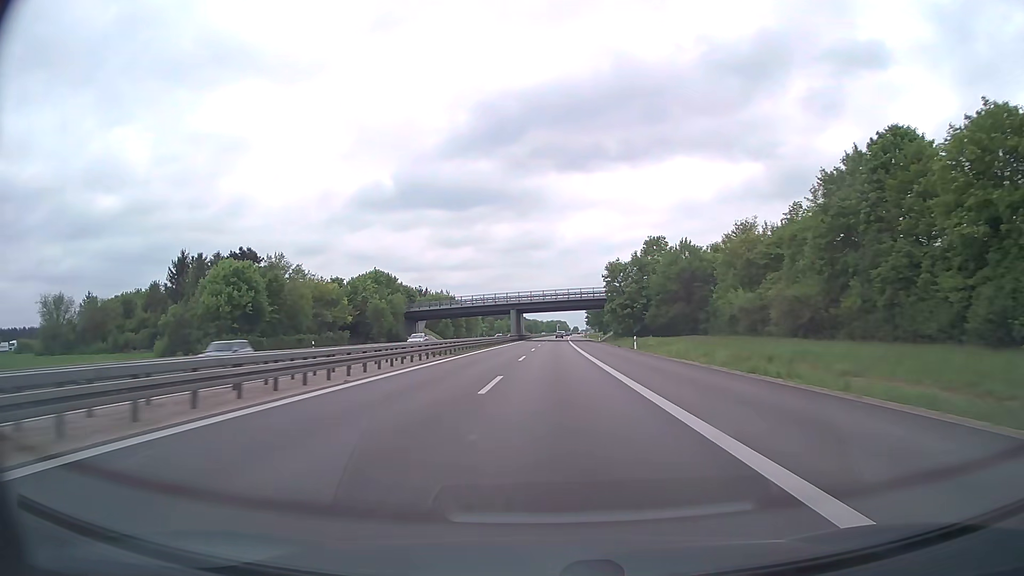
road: trunk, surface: asphalt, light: Day
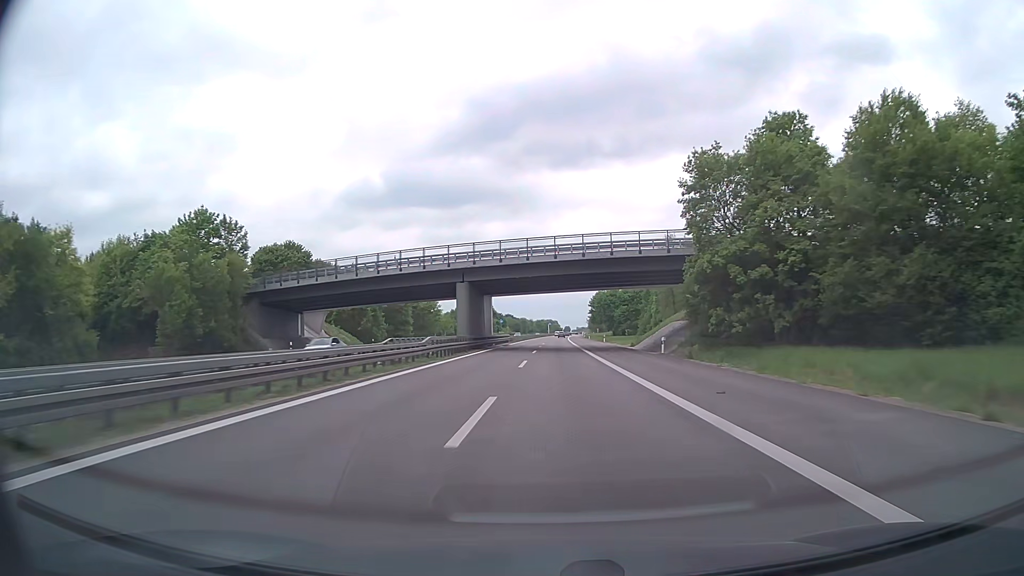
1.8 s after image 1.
(+0.5, +61.1) m; +1°
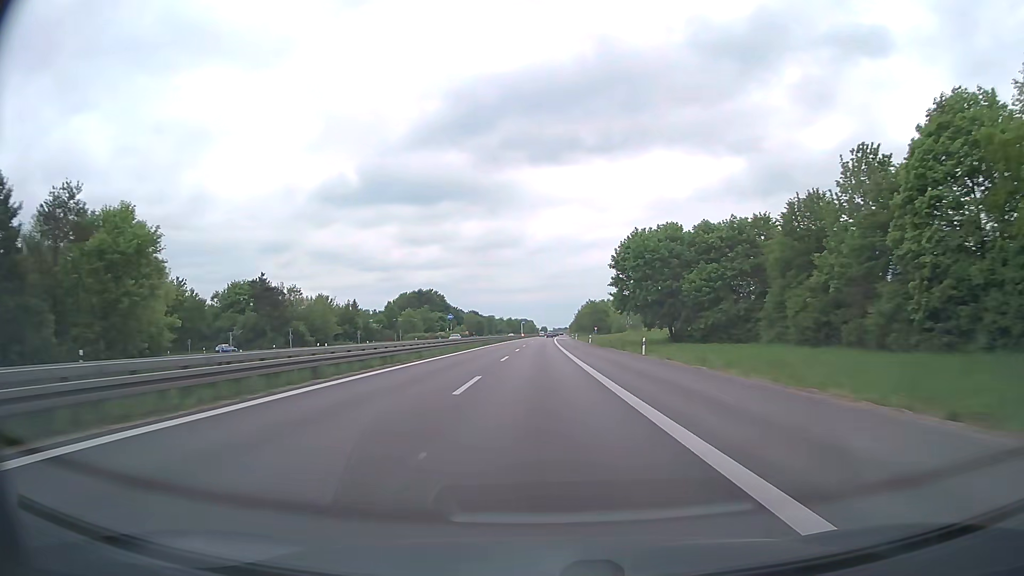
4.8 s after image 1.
(+2.2, +101.5) m; +2°
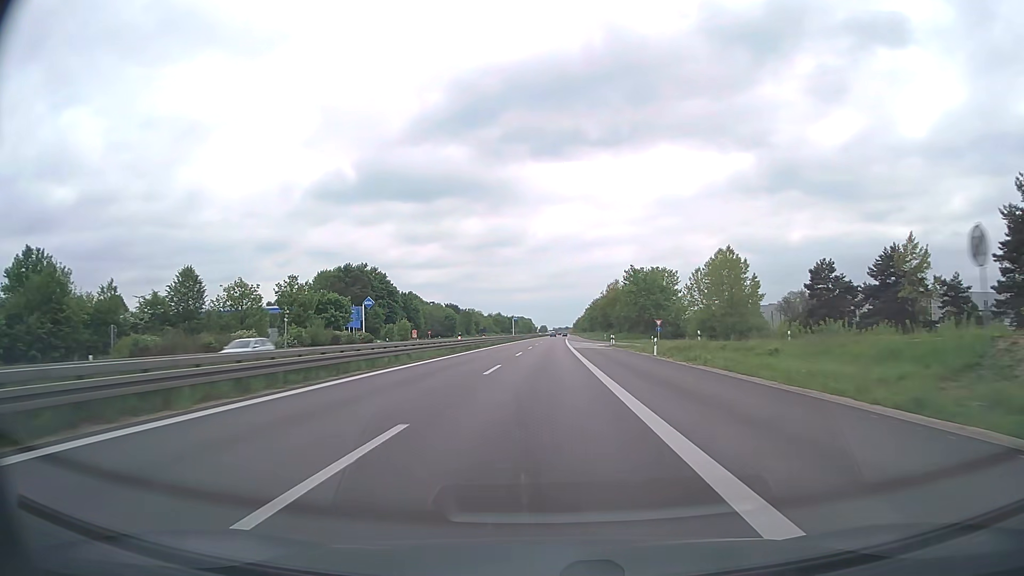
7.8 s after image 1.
(+0.4, +101.3) m; 0°
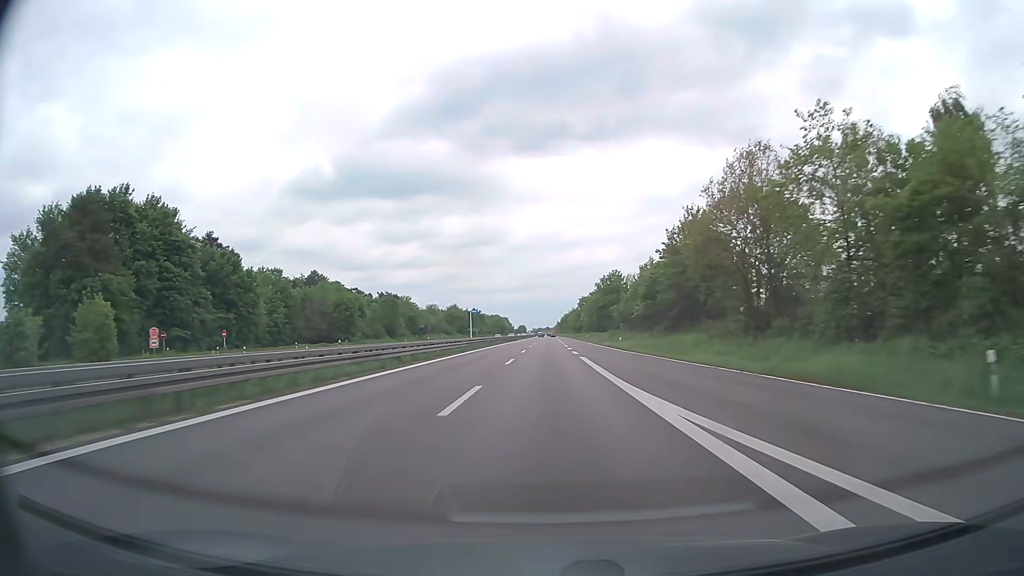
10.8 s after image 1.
(+1.2, +101.0) m; +2°
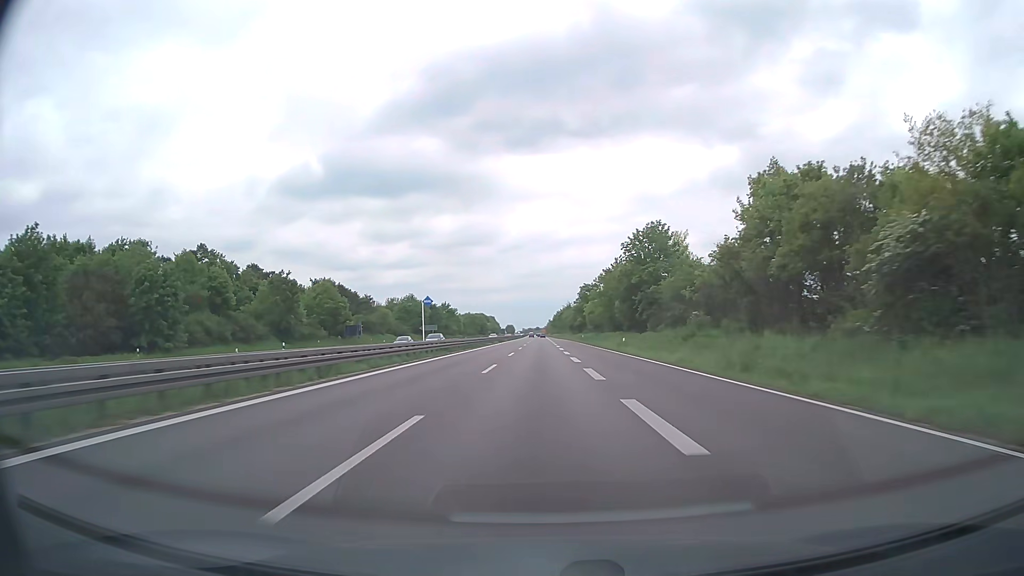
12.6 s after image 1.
(+0.4, +60.3) m; +1°
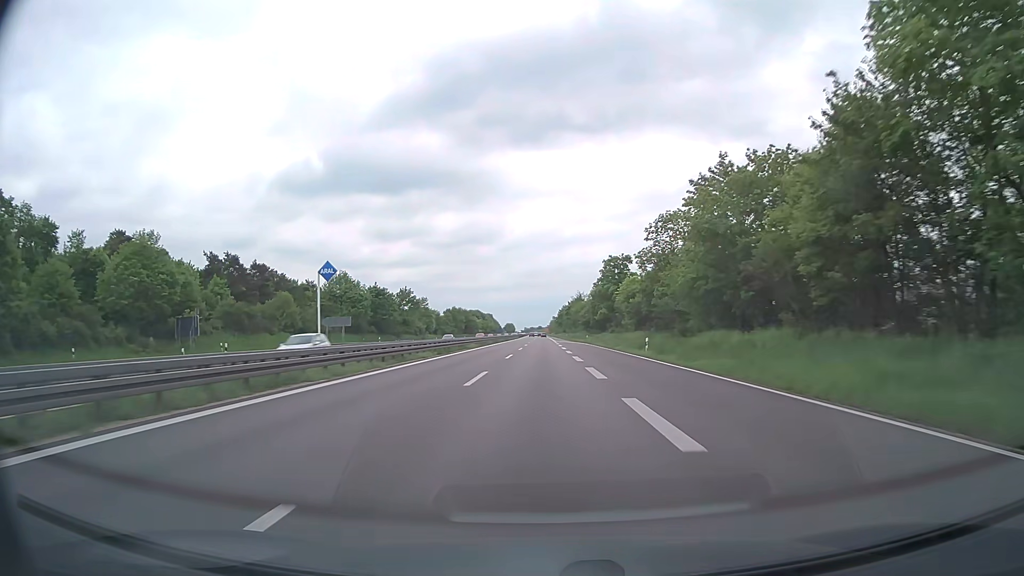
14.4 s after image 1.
(-0.1, +59.9) m; 0°
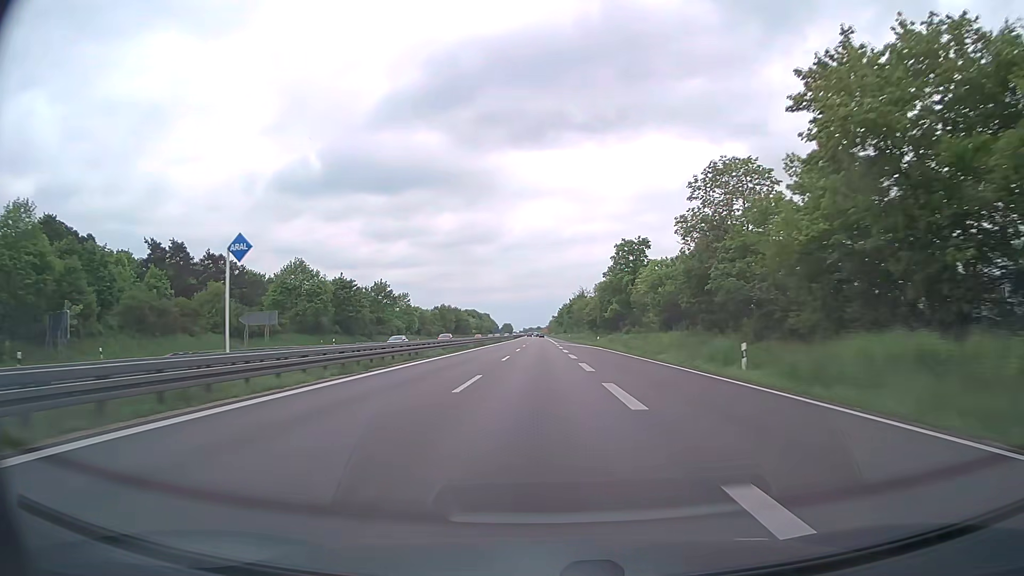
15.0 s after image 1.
(0.0, +19.9) m; 0°
(0, +10) (0, +20) (0, +30) (0, +40) (0, +50) (0, +60) (0, +70) (0, +80) (0, +90) (0, +100) m
